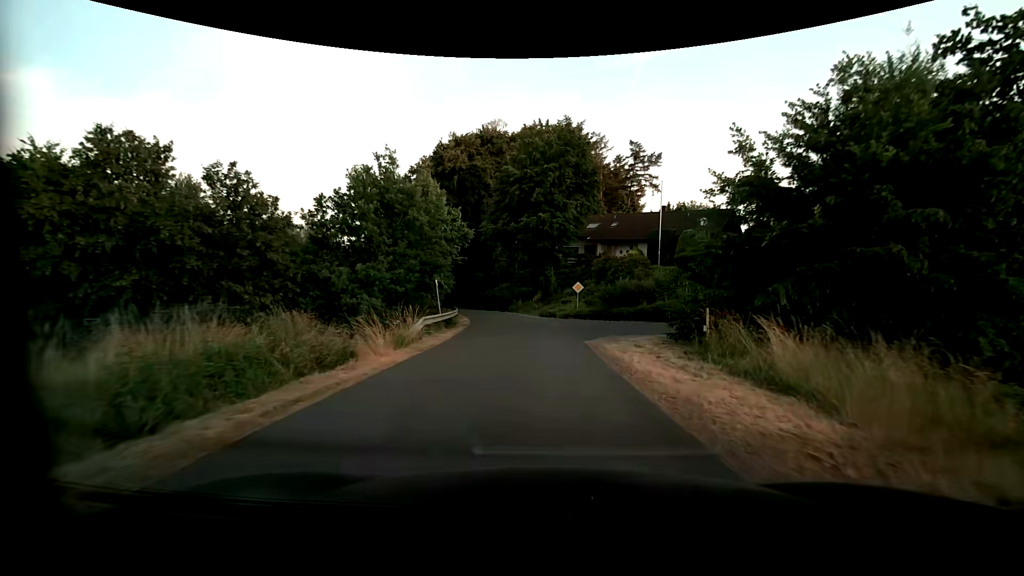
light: Day
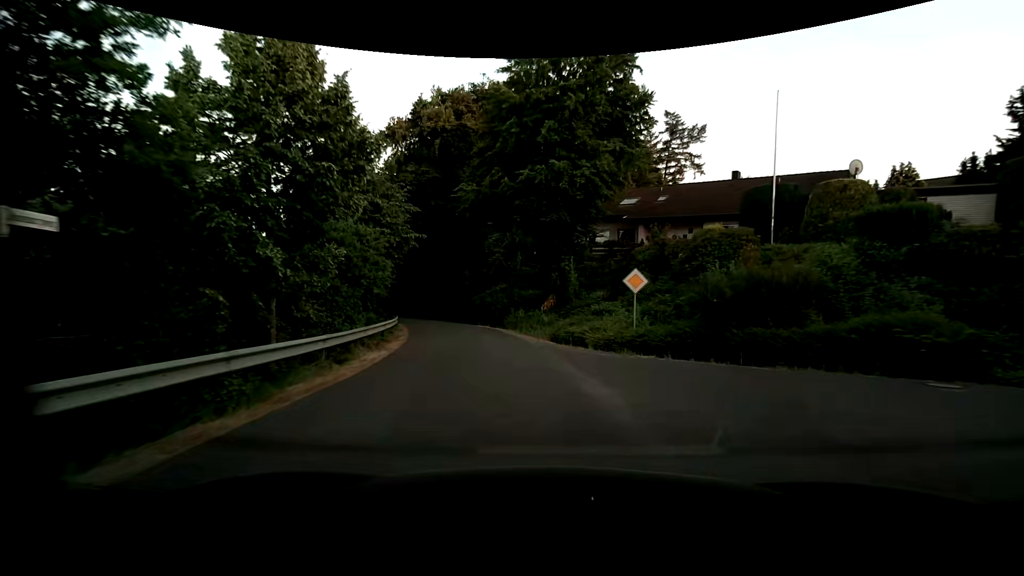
(+0.1, +18.8) m; -1°
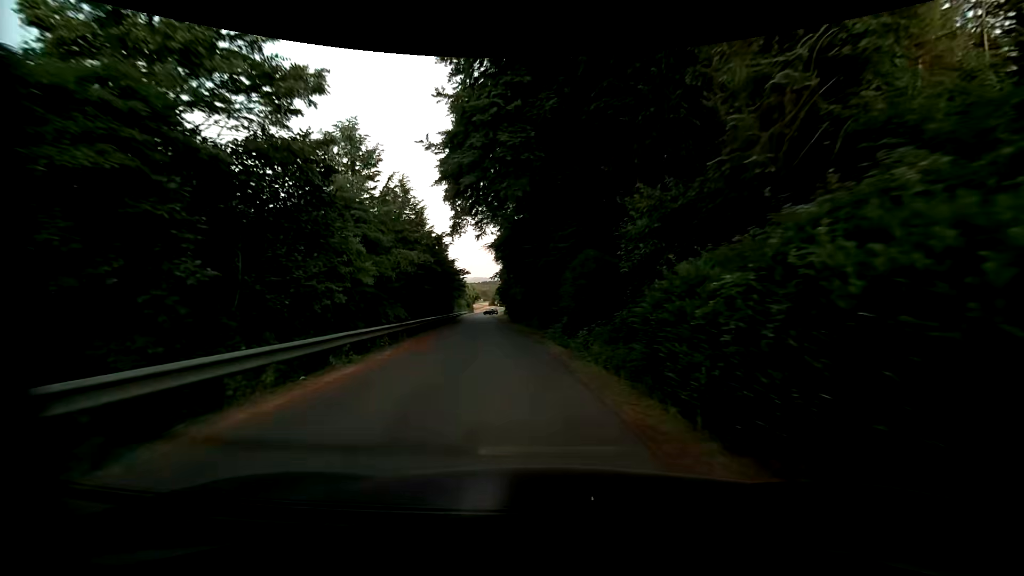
(-4.7, +31.9) m; -20°
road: residential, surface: asphalt
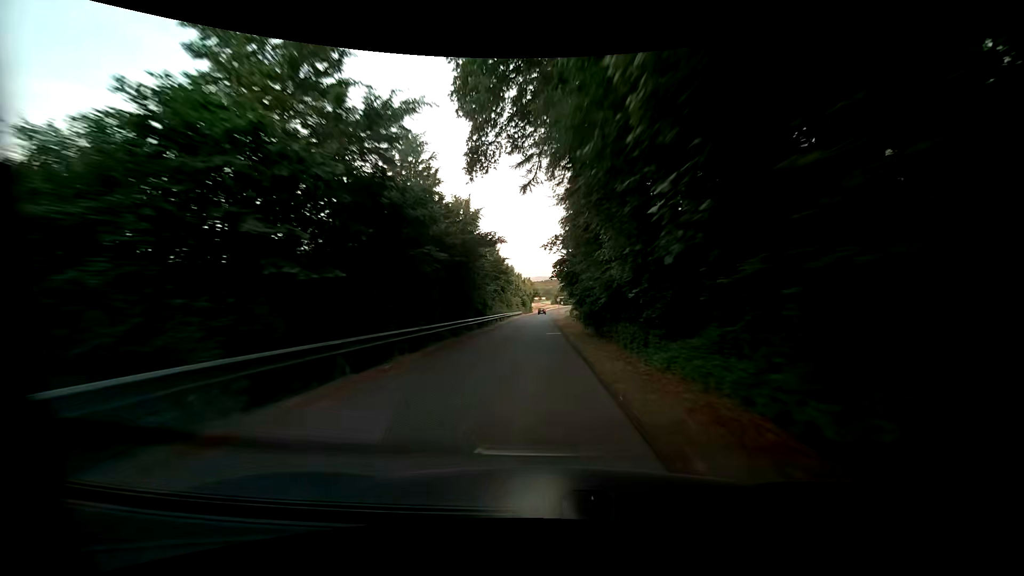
(-1.7, +26.3) m; -6°
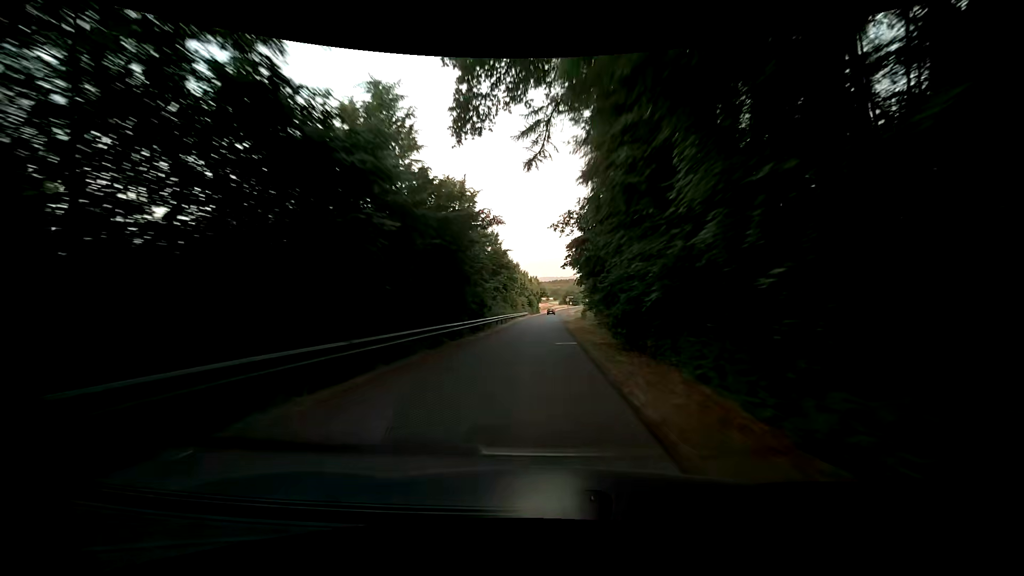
(-0.1, +6.8) m; -2°
(0, +10) (0, +20) (0, +30) (0, +40) (0, +50) (+1, +60) (+1, +70) (+1, +80) (+2, +90) (+2, +100) m
